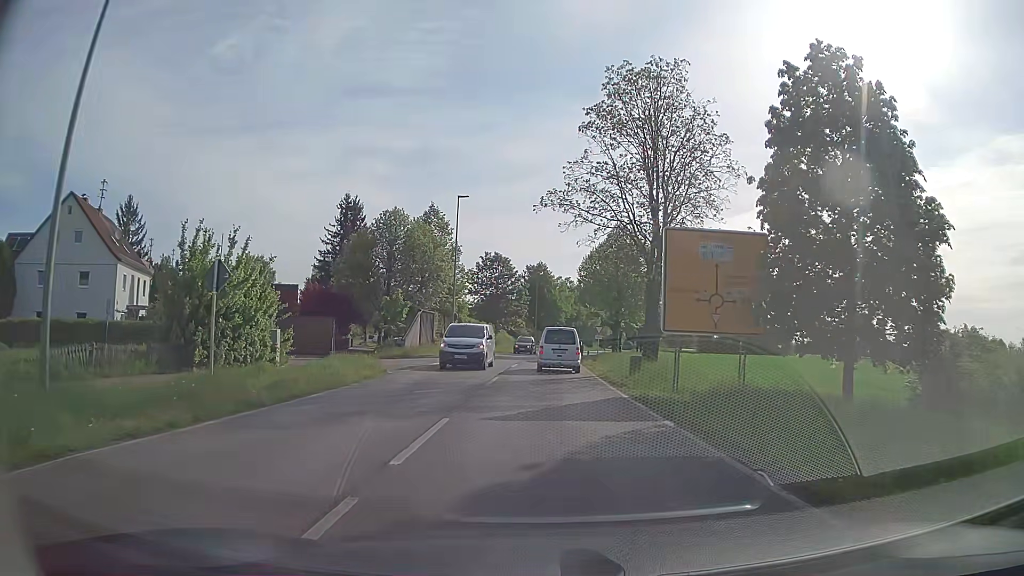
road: secondary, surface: asphalt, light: Day
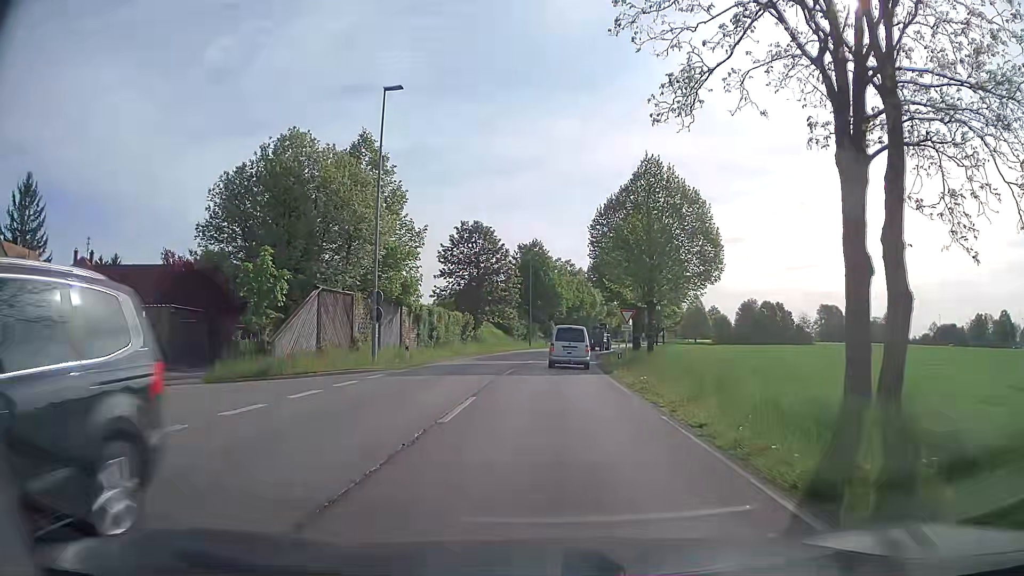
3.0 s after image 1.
(0.0, +20.7) m; +2°
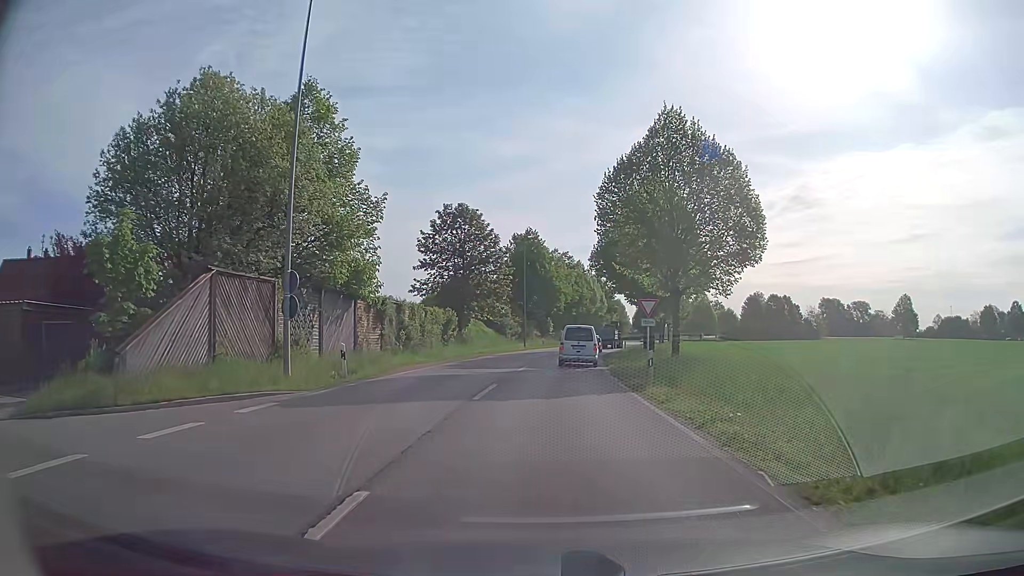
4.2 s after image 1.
(-0.2, +8.6) m; -1°
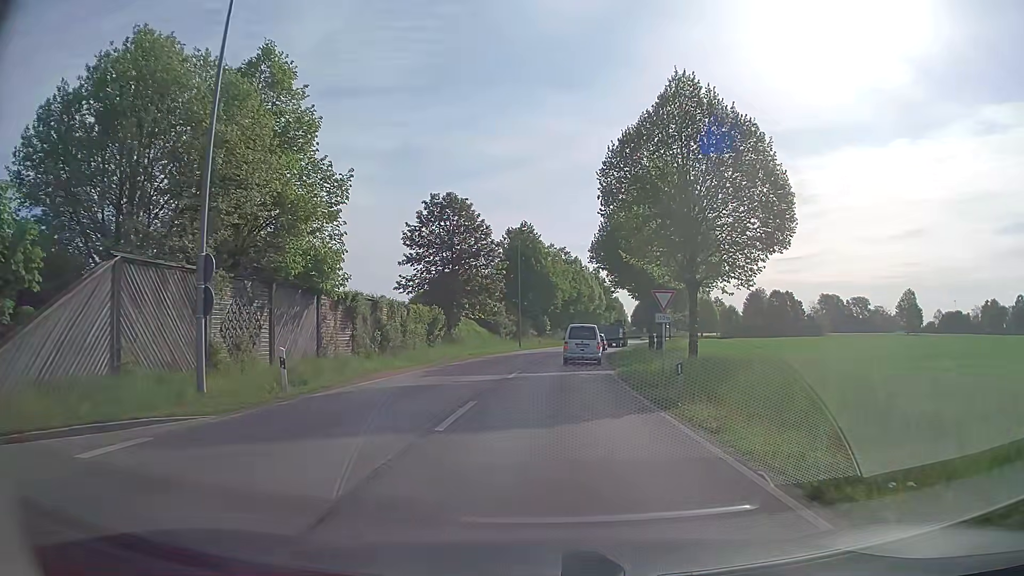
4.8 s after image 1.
(0.0, +4.4) m; +1°
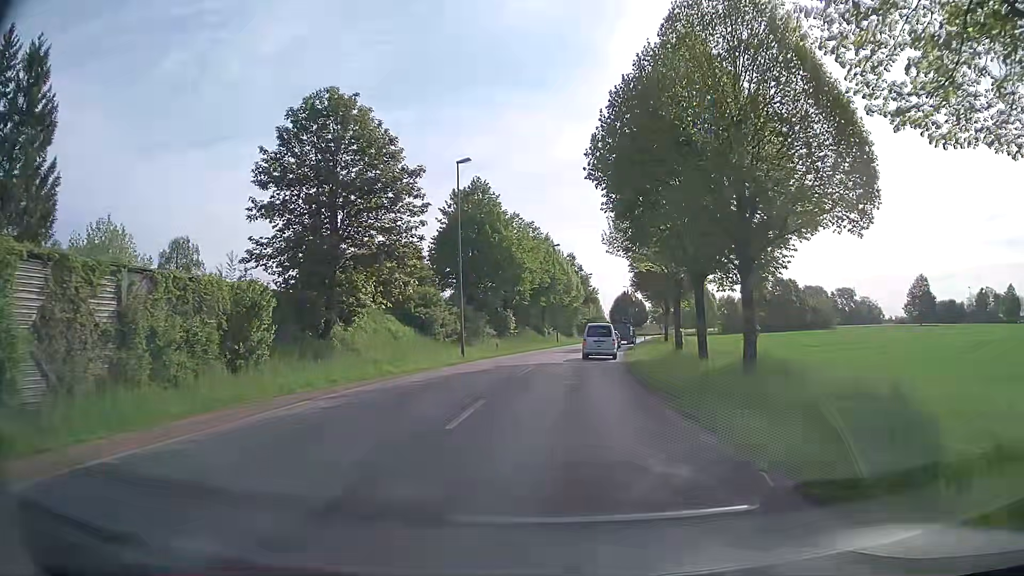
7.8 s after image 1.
(+0.2, +23.5) m; +2°
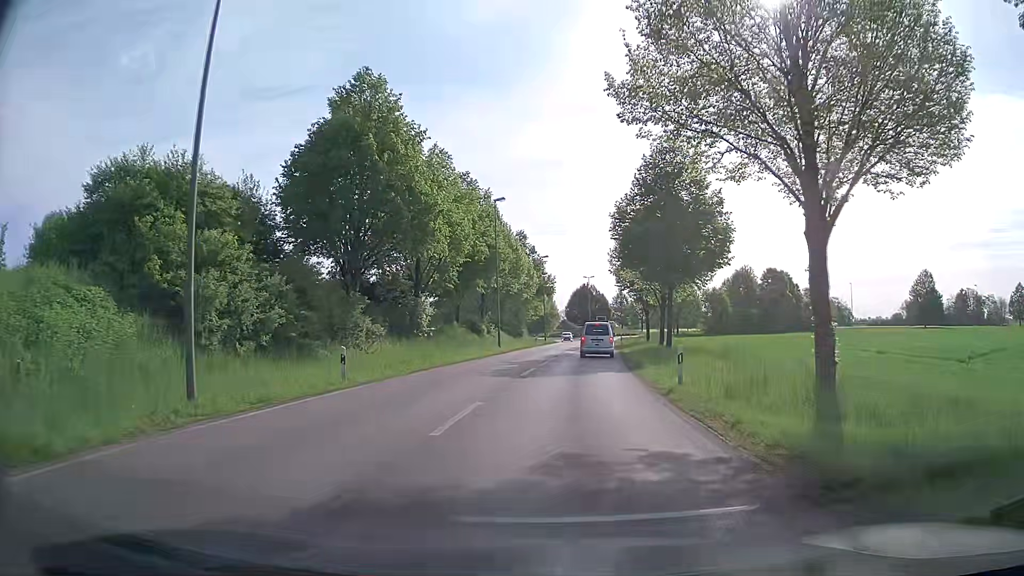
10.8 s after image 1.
(+0.7, +24.9) m; +4°
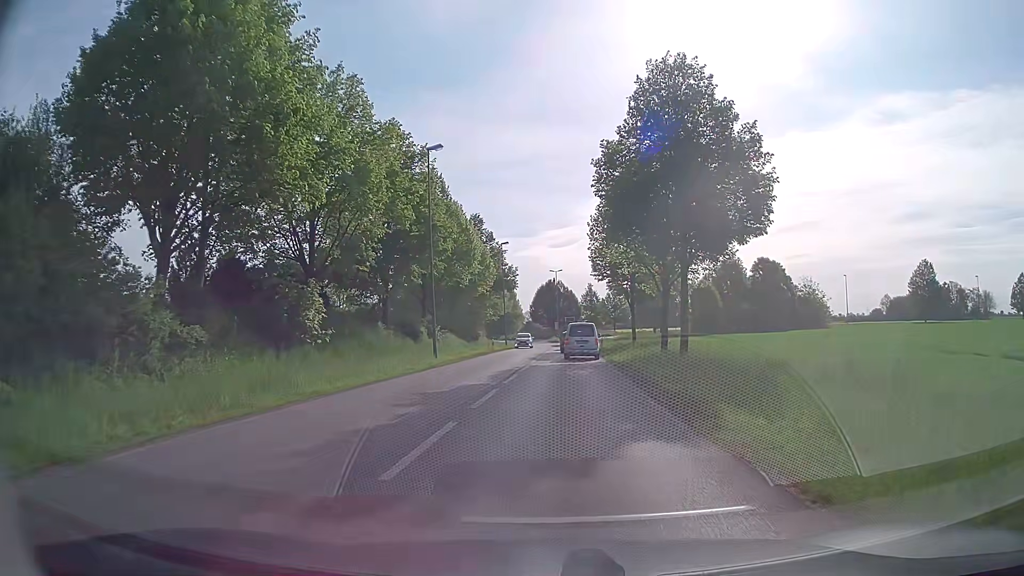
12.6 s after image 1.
(+0.5, +14.4) m; +4°
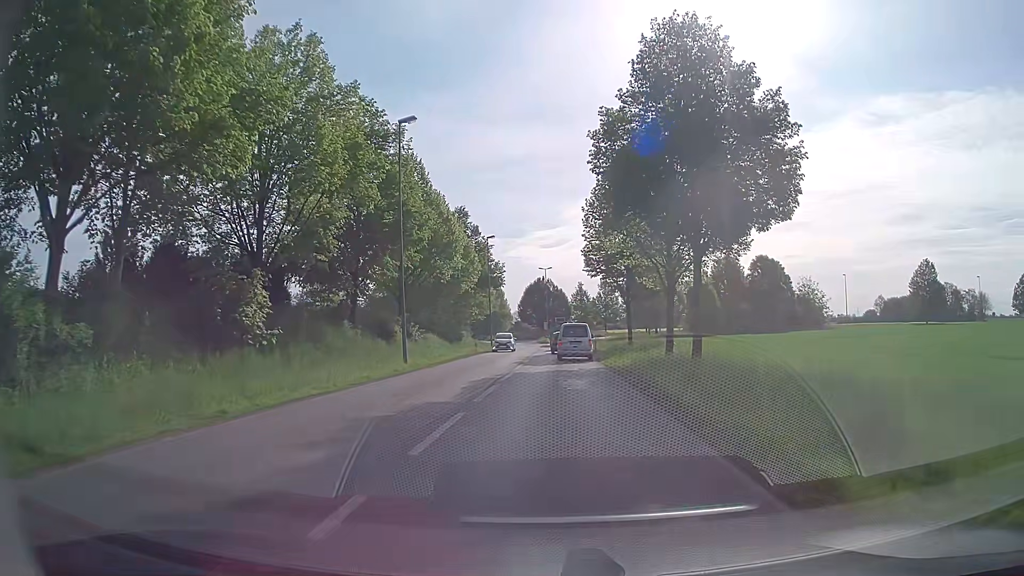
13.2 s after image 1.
(0.0, +4.6) m; 0°
(0, +10) (+1, +20) (+1, +30) (+1, +40) (+2, +50) (+2, +60) (+2, +70) (+3, +80) (+3, +90) (+5, +100) m
